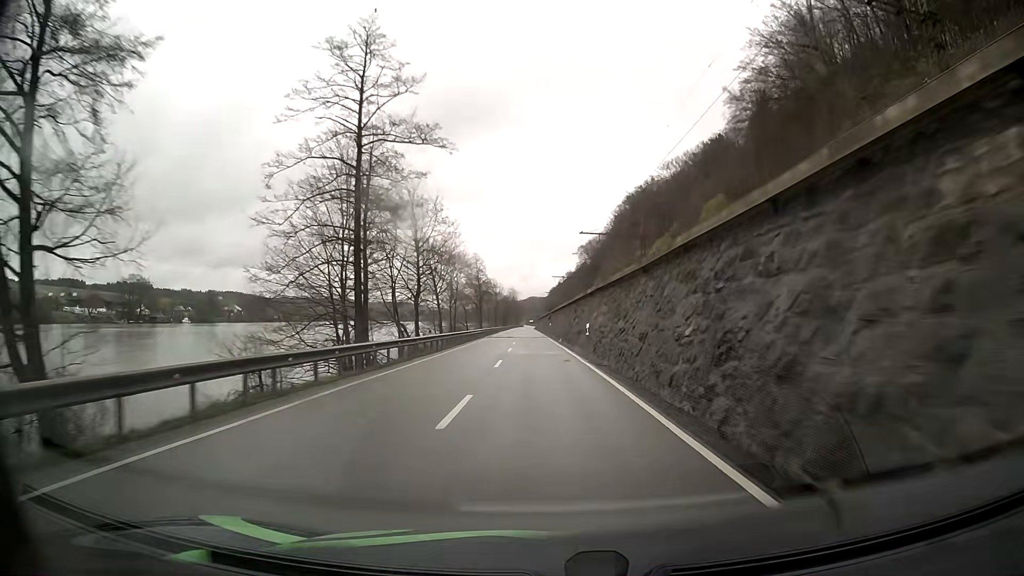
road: primary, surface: asphalt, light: Day
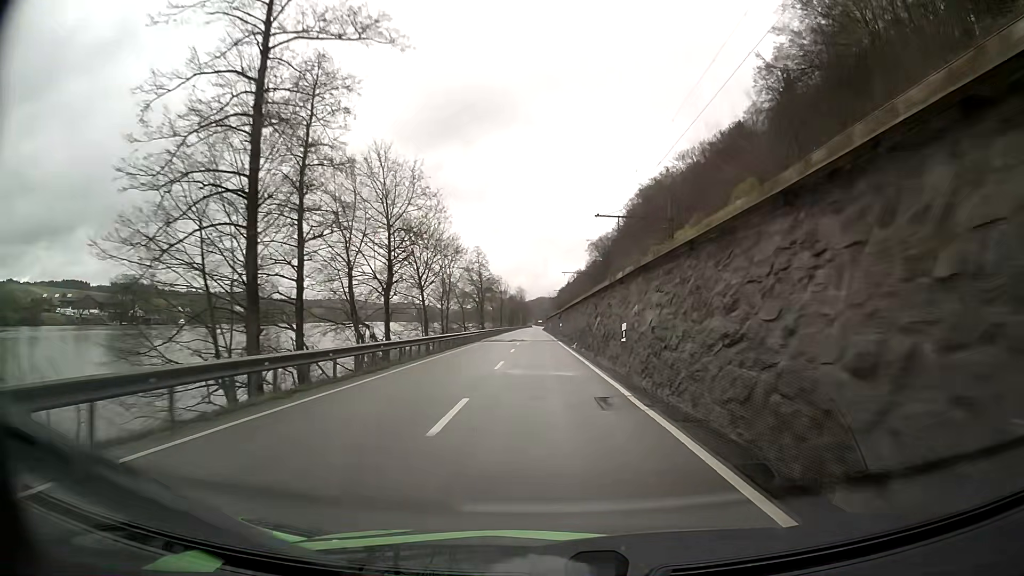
(0.0, +12.7) m; -1°
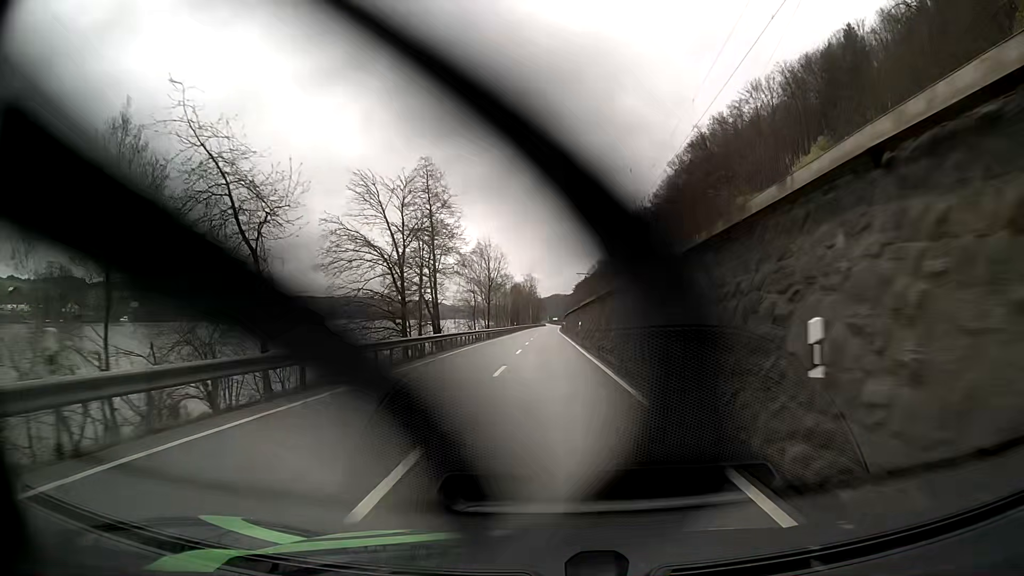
(-1.1, +63.3) m; -1°
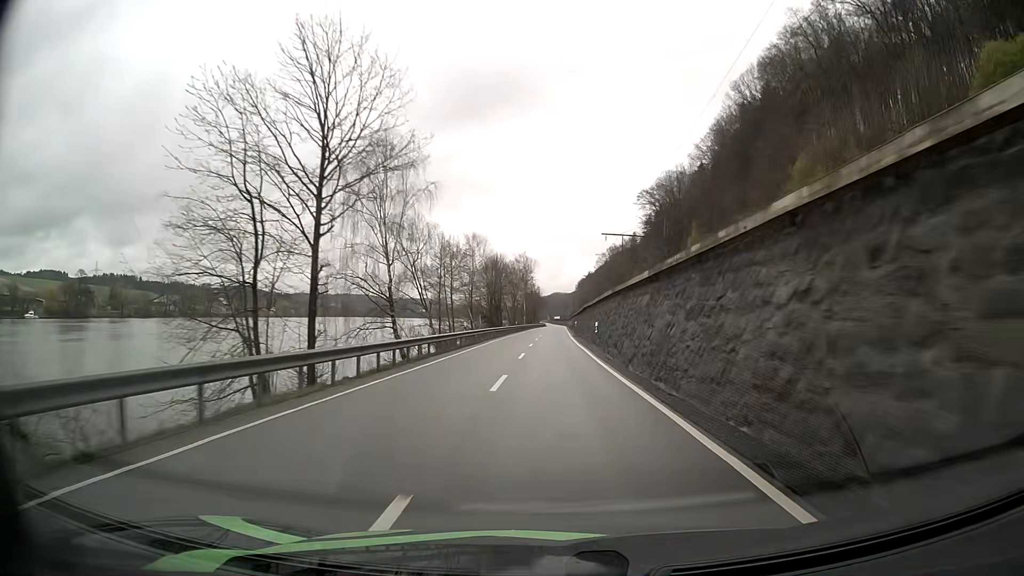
(-0.3, +63.4) m; 0°
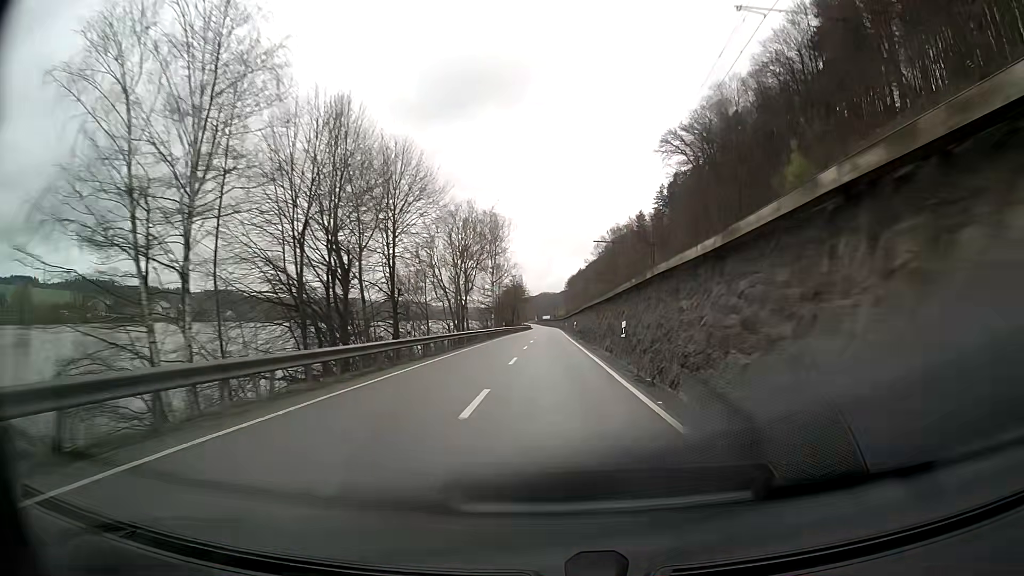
(+0.6, +63.5) m; +1°
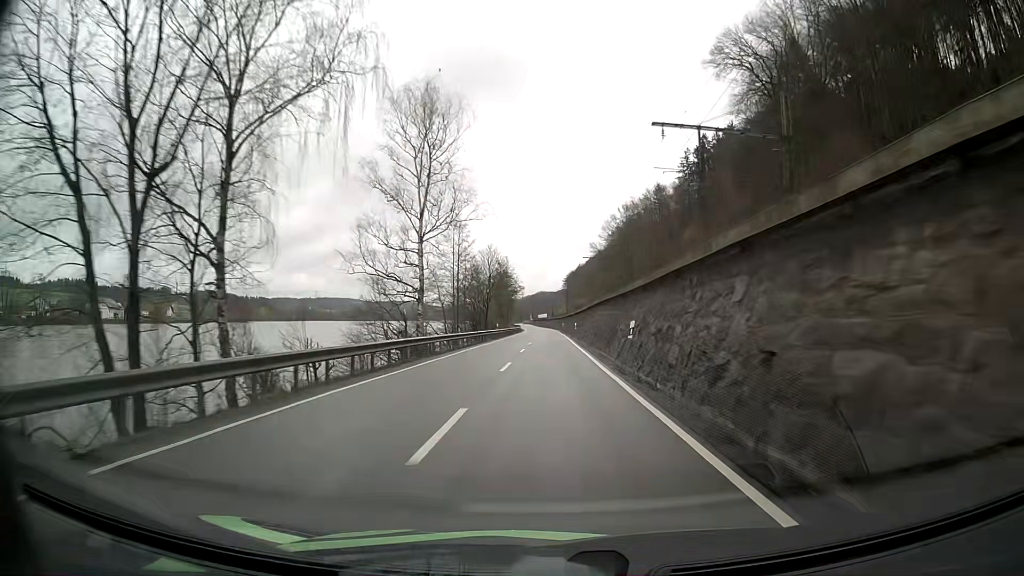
(+0.1, +50.8) m; 0°
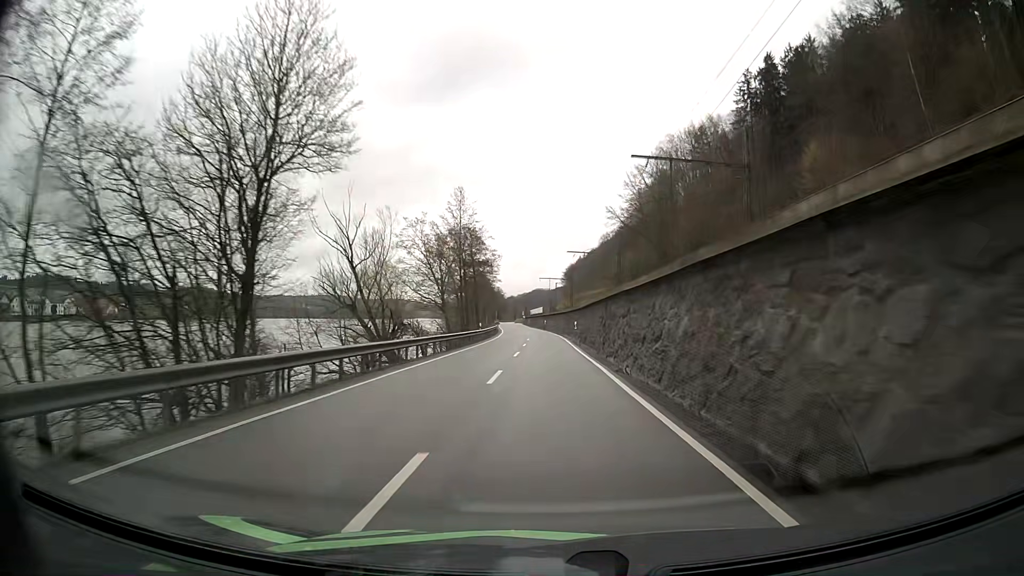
(+0.3, +63.6) m; 0°
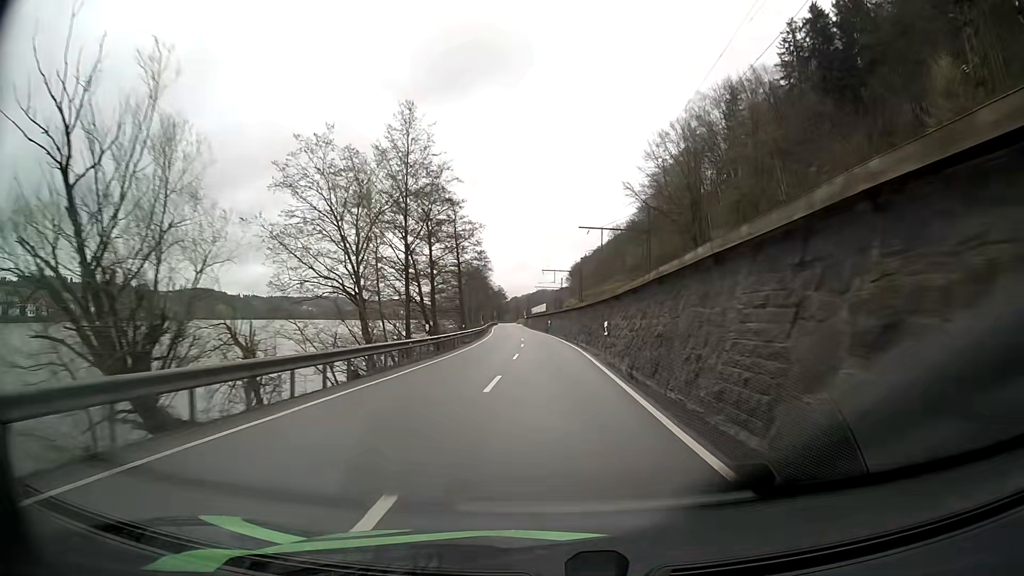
(0.0, +25.5) m; 0°
(0, +10) (0, +20) (0, +30) (0, +40) (-1, +50) (-1, +60) (-2, +70) (-2, +80) (-3, +90) (-3, +100) m
